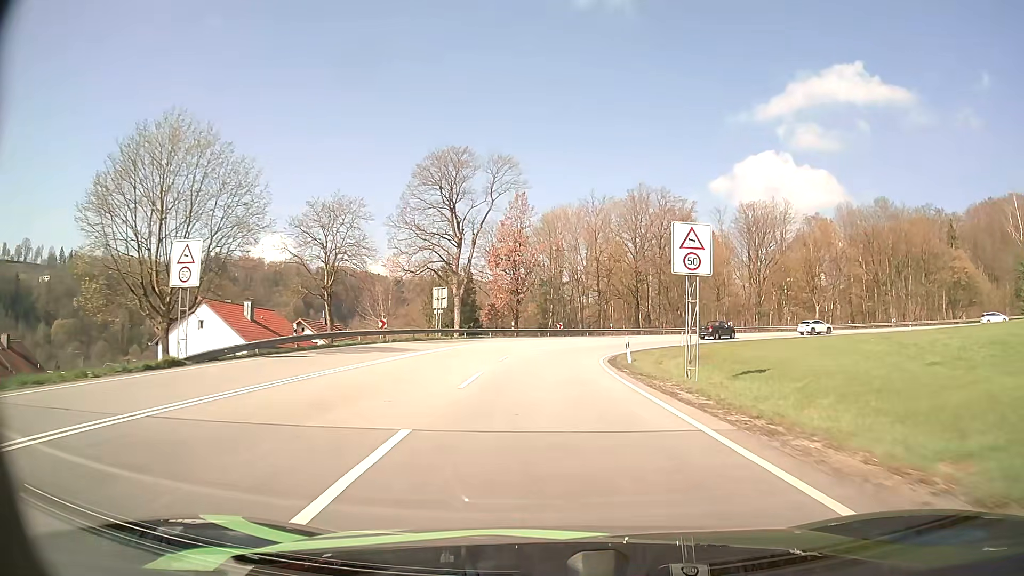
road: primary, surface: asphalt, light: Day
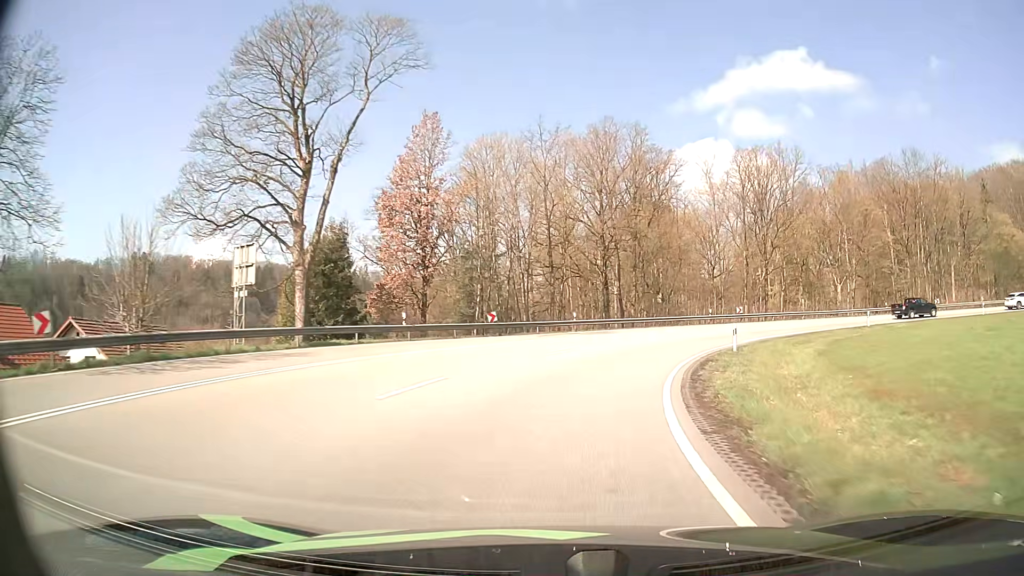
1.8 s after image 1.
(+0.6, +26.9) m; +5°
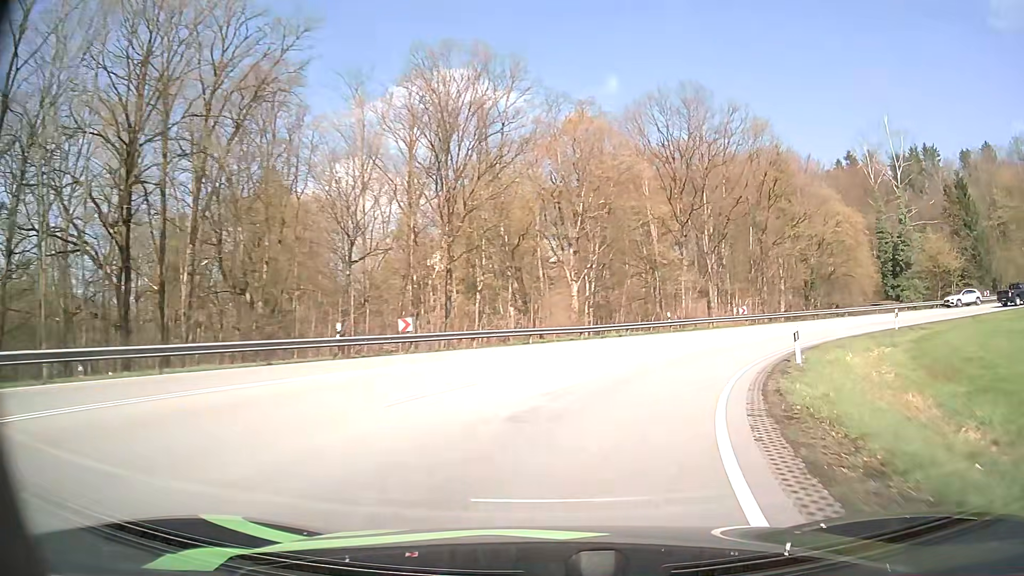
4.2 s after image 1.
(+7.5, +32.5) m; +29°
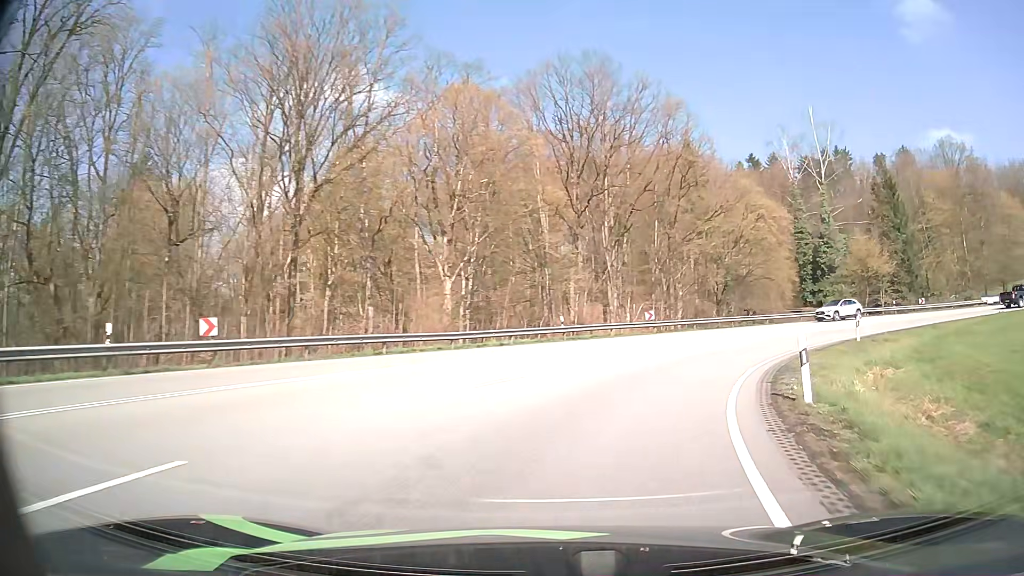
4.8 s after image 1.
(+0.7, +7.9) m; +10°
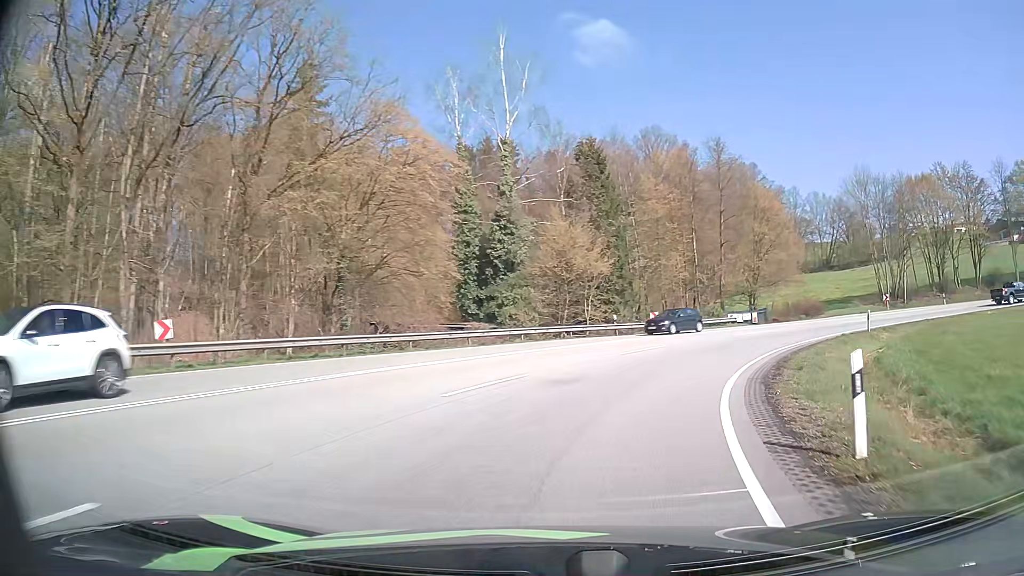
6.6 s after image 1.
(+6.2, +21.8) m; +32°
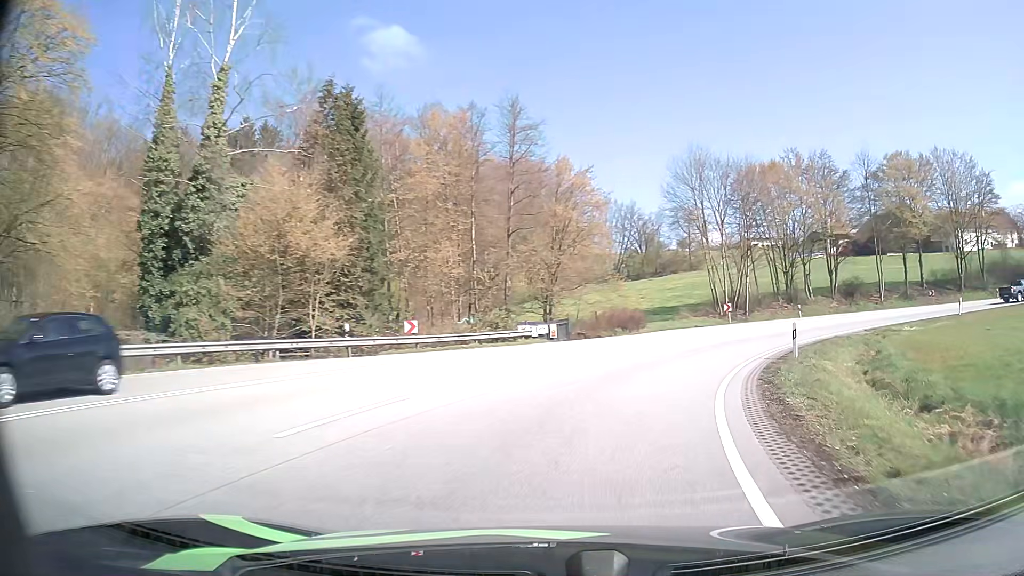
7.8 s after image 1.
(+2.5, +15.0) m; +19°
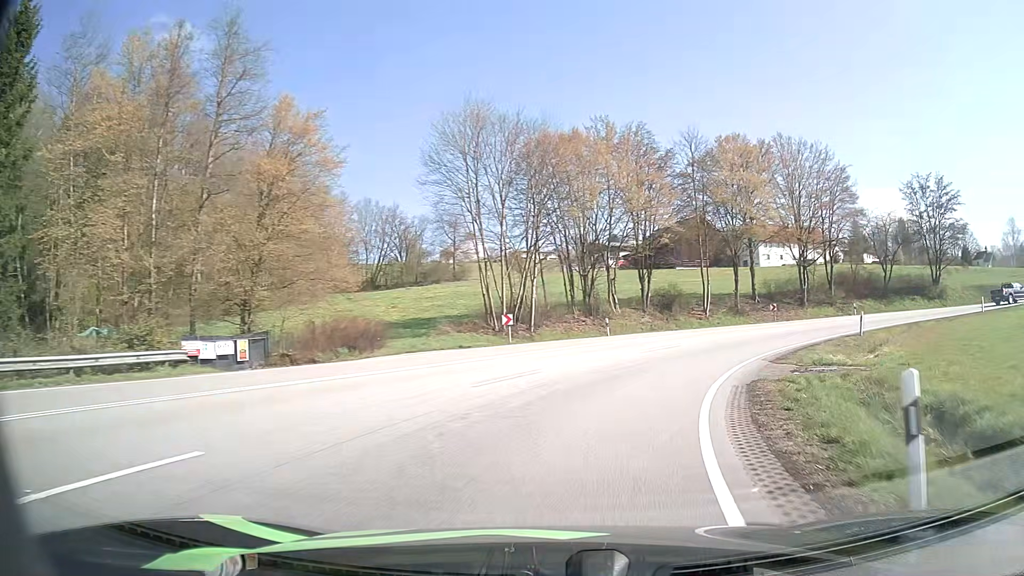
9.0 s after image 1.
(+2.7, +15.2) m; +20°
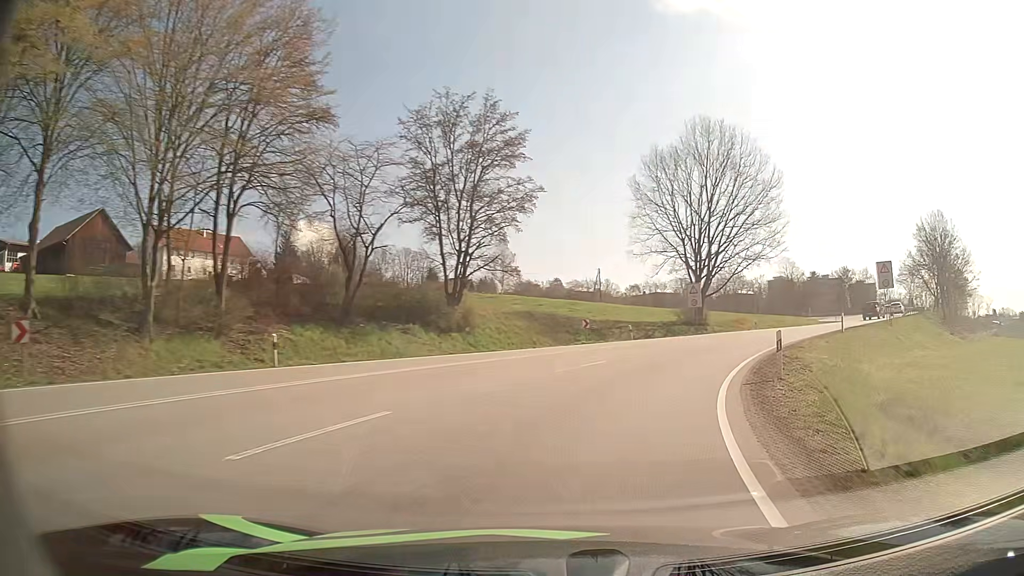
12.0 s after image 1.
(+16.1, +35.3) m; +49°
(+1, +10) (+4, +20) (+8, +29) (+13, +37) (+19, +45) (+26, +53) (+32, +61) (+38, +69) (+44, +76) (+50, +84) m
